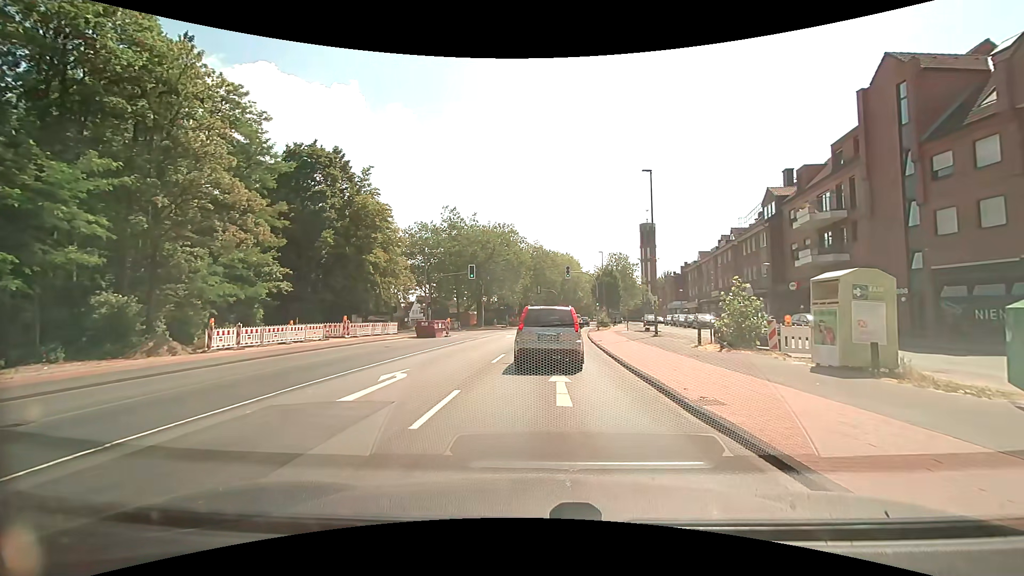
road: secondary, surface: asphalt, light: Day
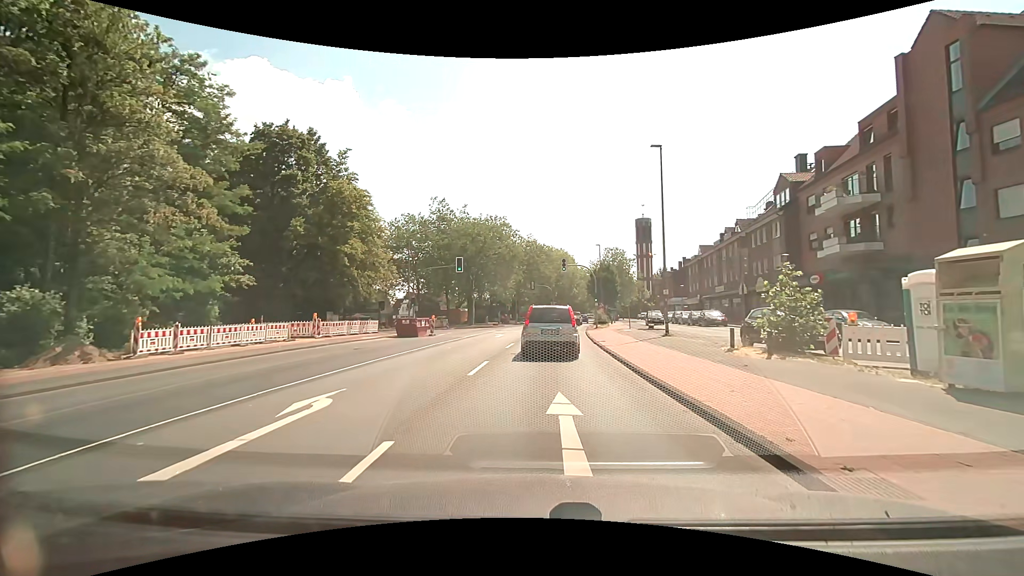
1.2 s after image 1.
(+0.1, +4.2) m; +2°
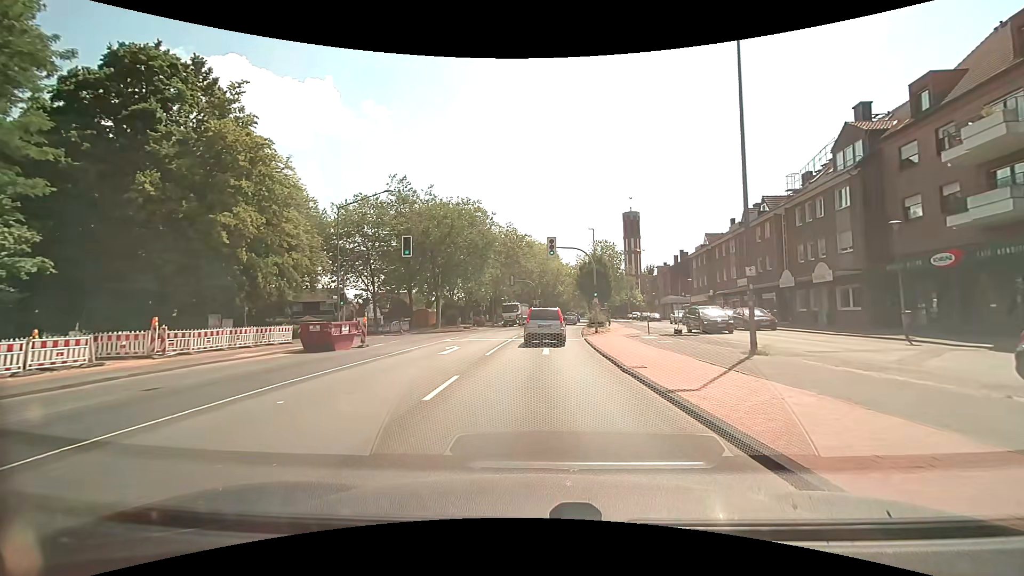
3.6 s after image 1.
(+0.3, +12.7) m; +2°
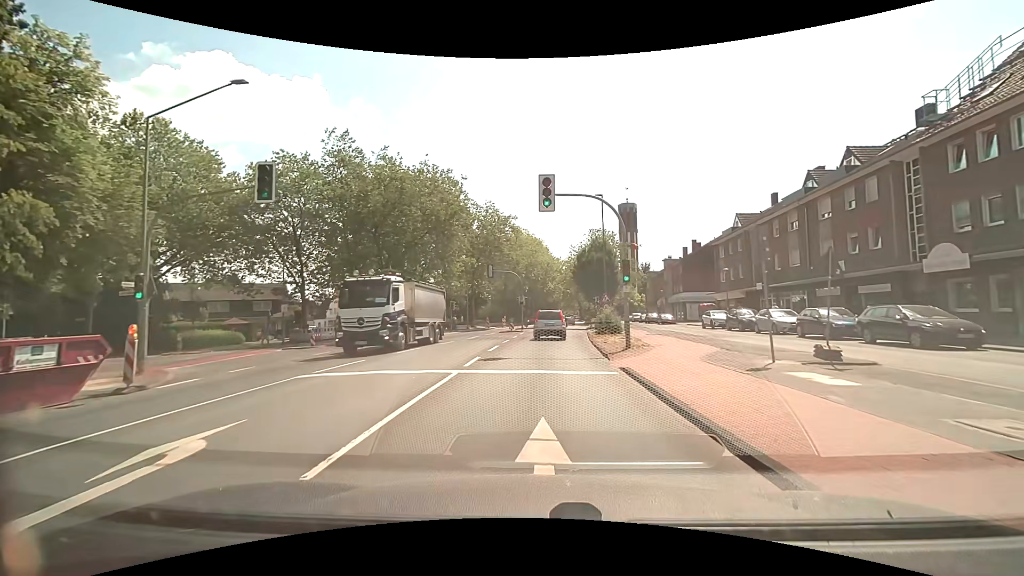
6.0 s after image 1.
(+0.3, +15.5) m; +1°
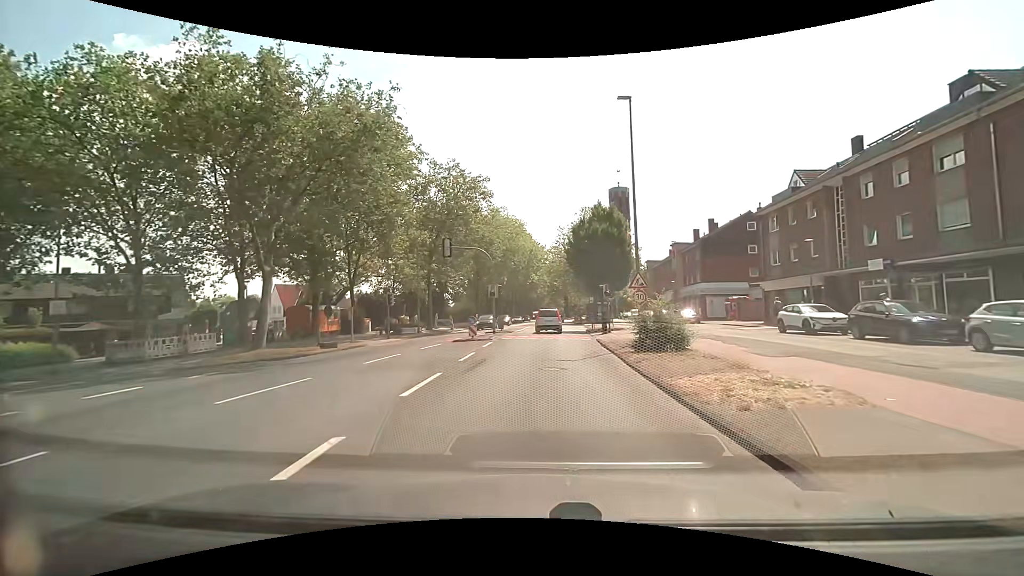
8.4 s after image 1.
(+0.4, +16.7) m; +3°
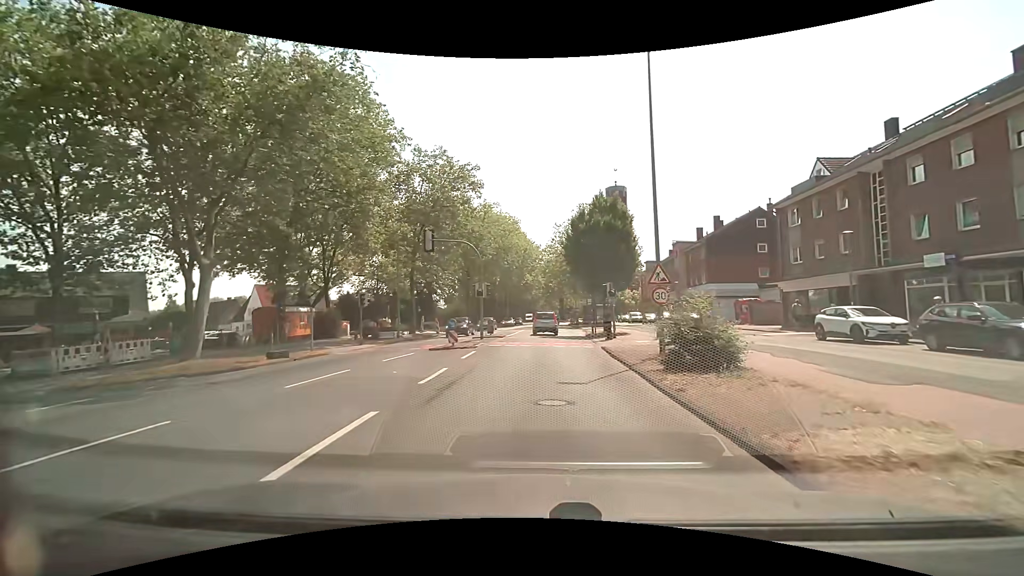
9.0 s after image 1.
(0.0, +4.3) m; 0°
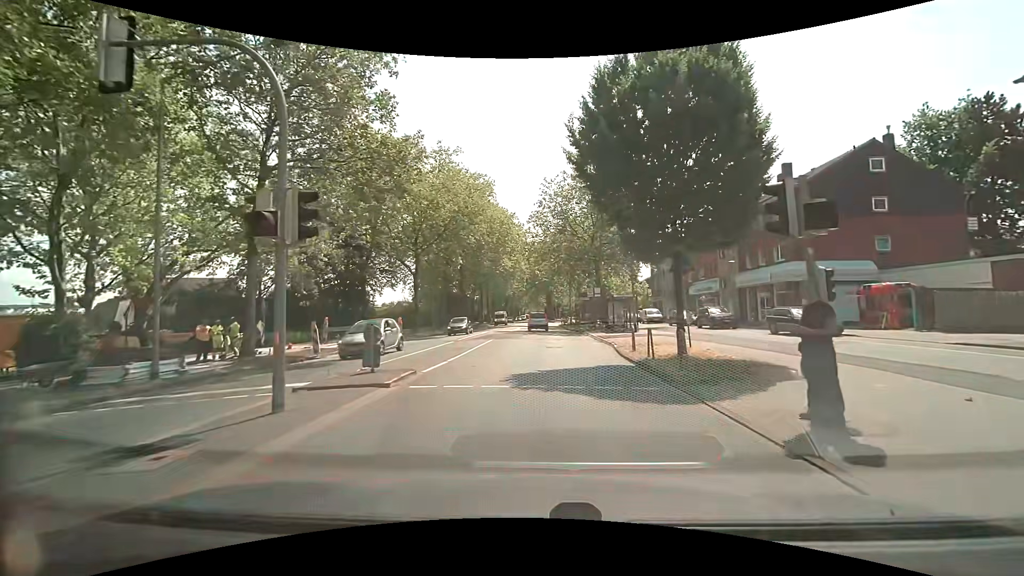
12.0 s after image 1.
(+0.3, +21.9) m; +2°
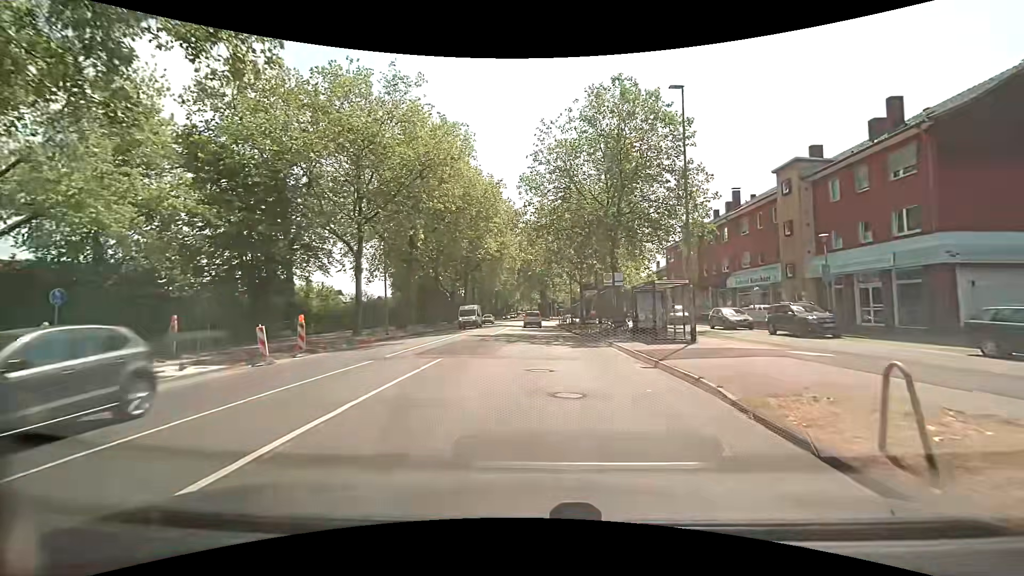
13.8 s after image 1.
(0.0, +13.3) m; 0°
(0, +10) (0, +20) (0, +30) (0, +40) (0, +50) (0, +60) (0, +70) (0, +80) (0, +90) (0, +100) m
